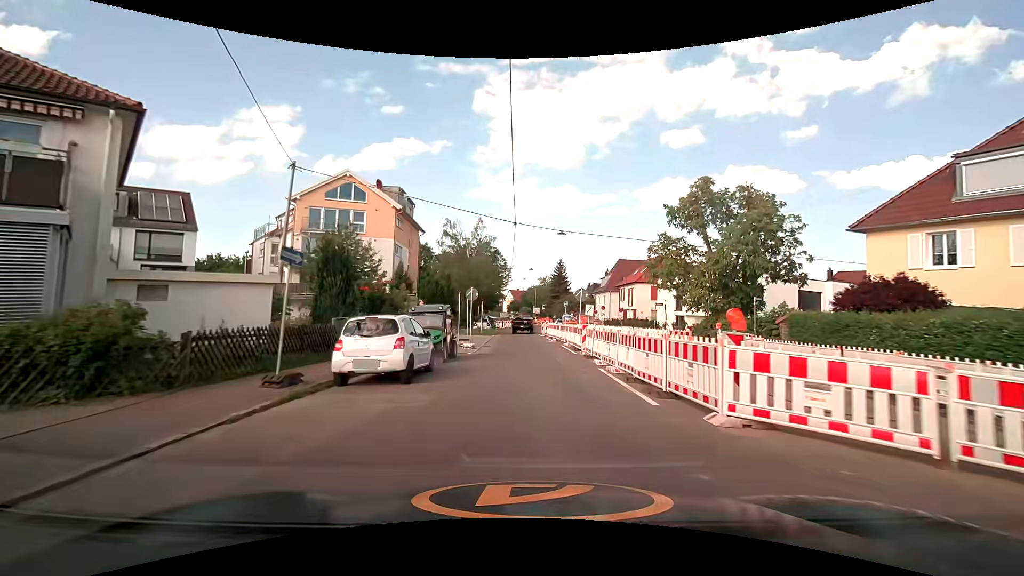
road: tertiary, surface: asphalt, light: Day
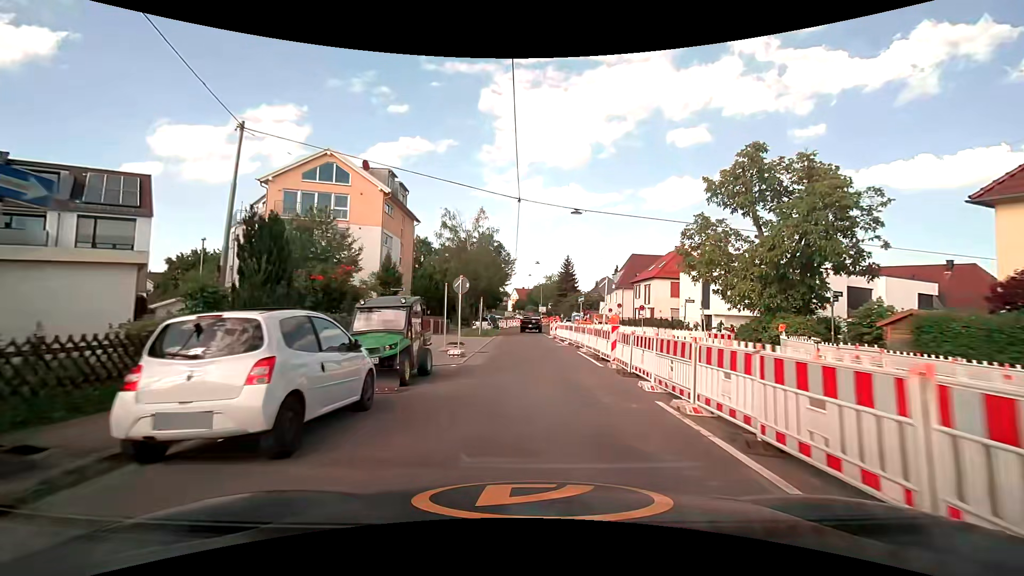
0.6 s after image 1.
(-0.1, +5.6) m; -1°
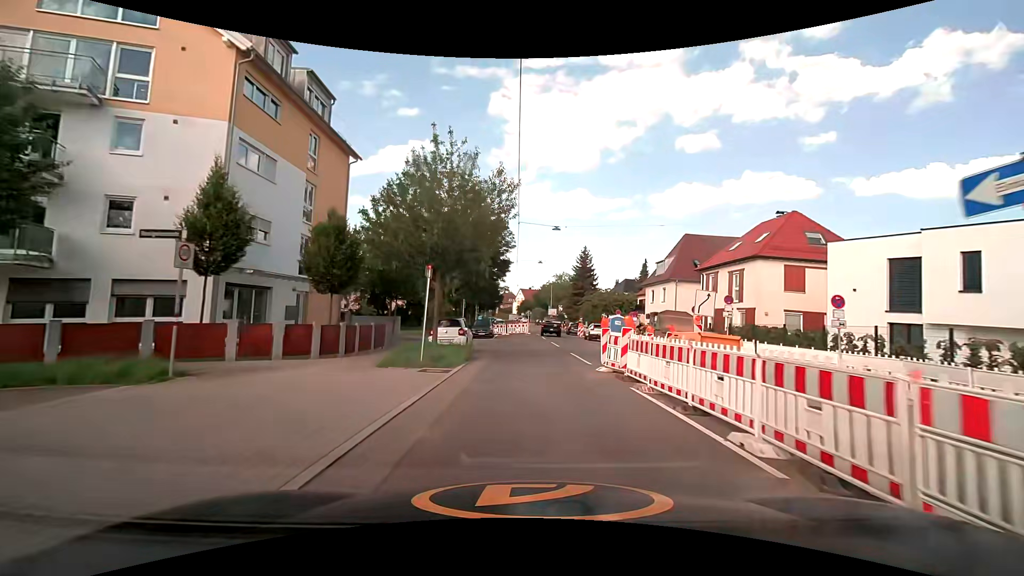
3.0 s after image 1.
(-0.3, +21.7) m; -1°
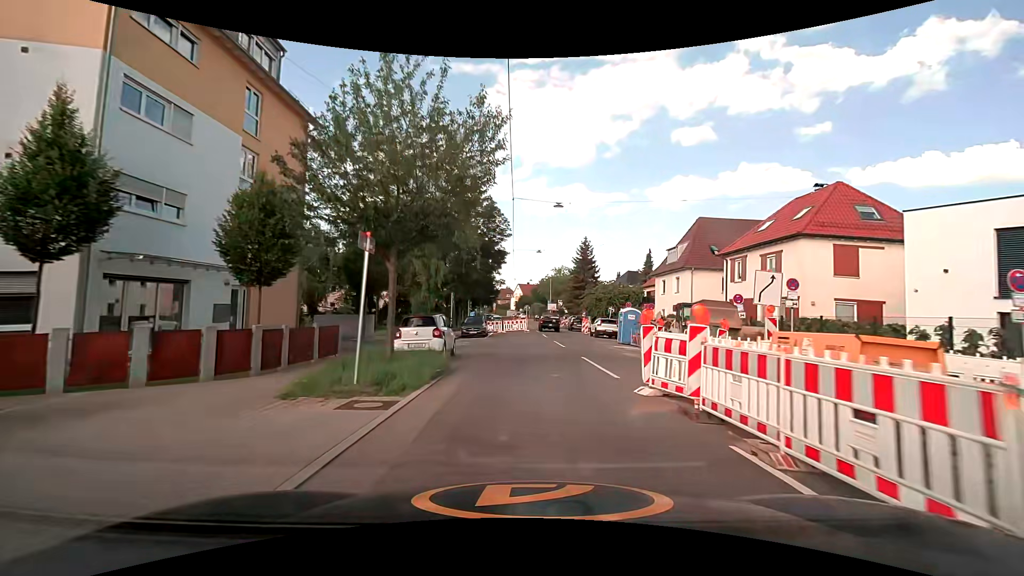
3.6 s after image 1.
(0.0, +5.3) m; 0°
(0, +10) (+1, +20) (+2, +30) (+3, +40) (+3, +50) (+3, +60) (+2, +70) (+2, +80) (+2, +90) (+1, +100) m
